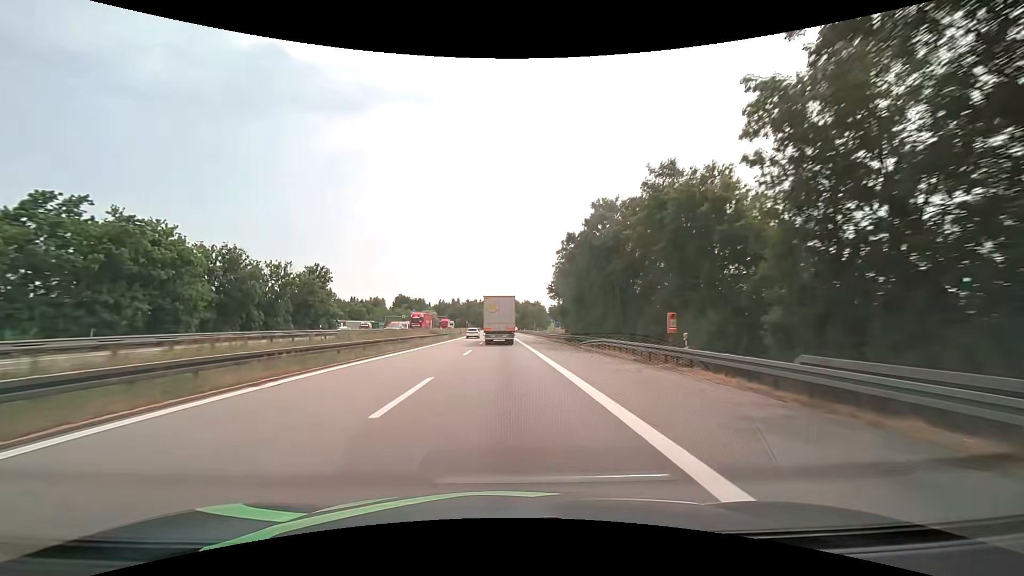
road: motorway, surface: asphalt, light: Day
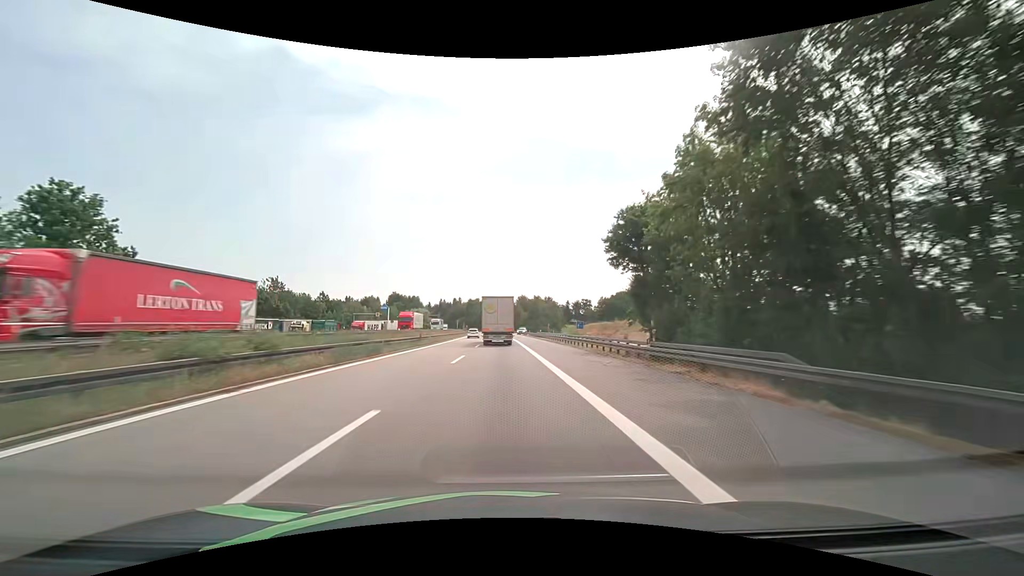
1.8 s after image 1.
(-0.2, +41.3) m; -1°
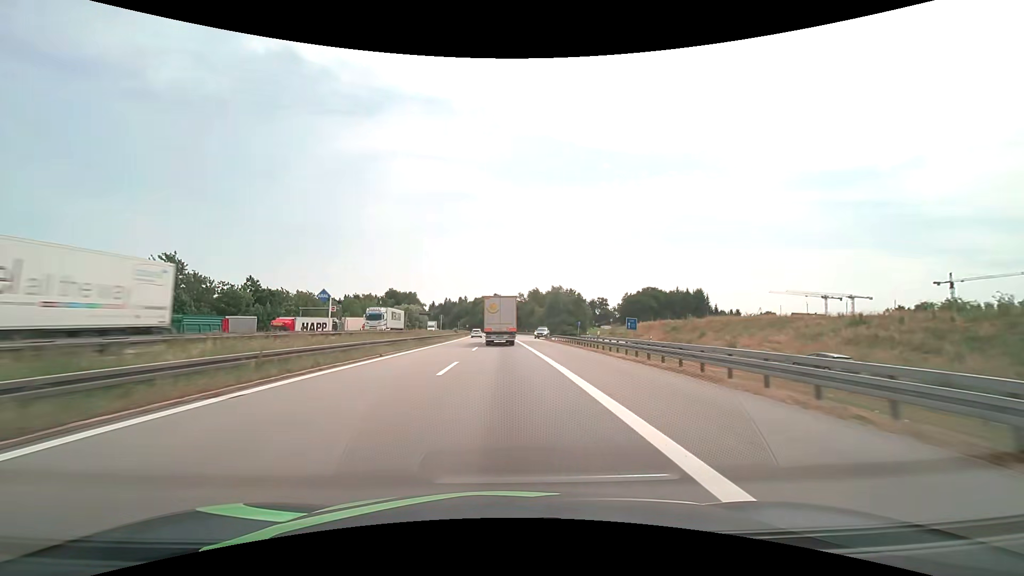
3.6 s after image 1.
(-0.1, +41.1) m; -1°
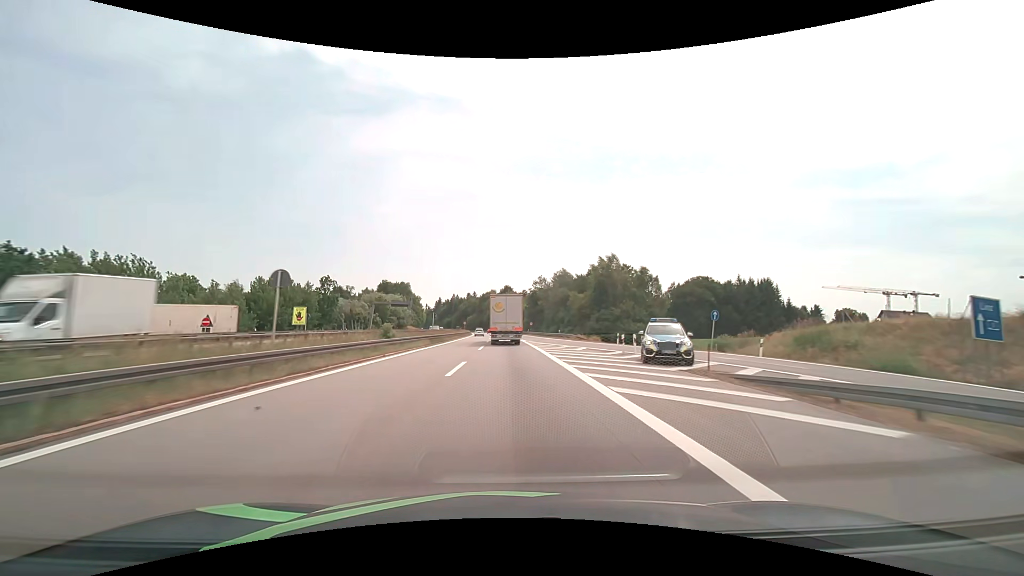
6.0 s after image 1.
(-0.7, +54.4) m; -1°
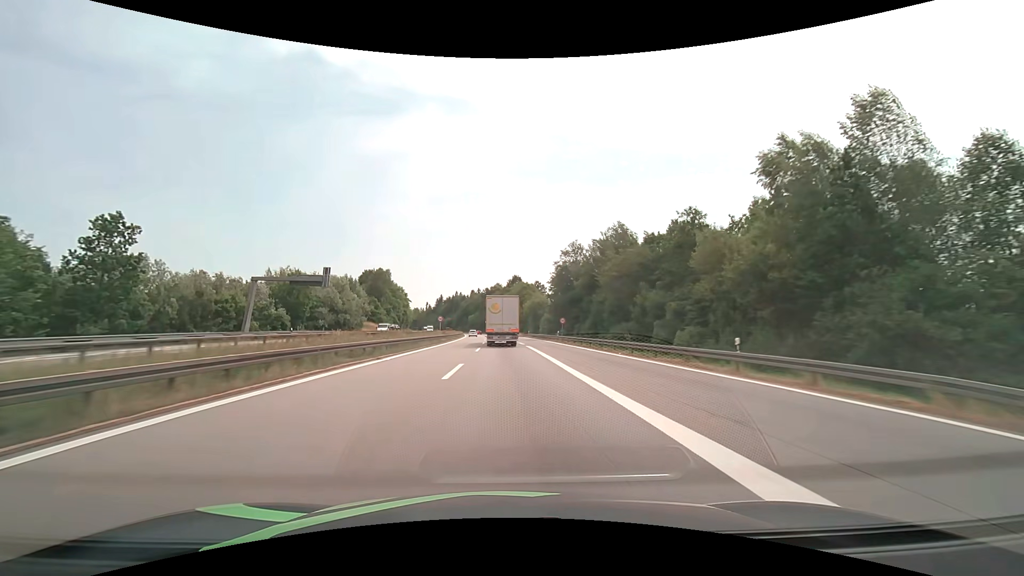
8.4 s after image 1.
(-0.4, +54.0) m; -1°
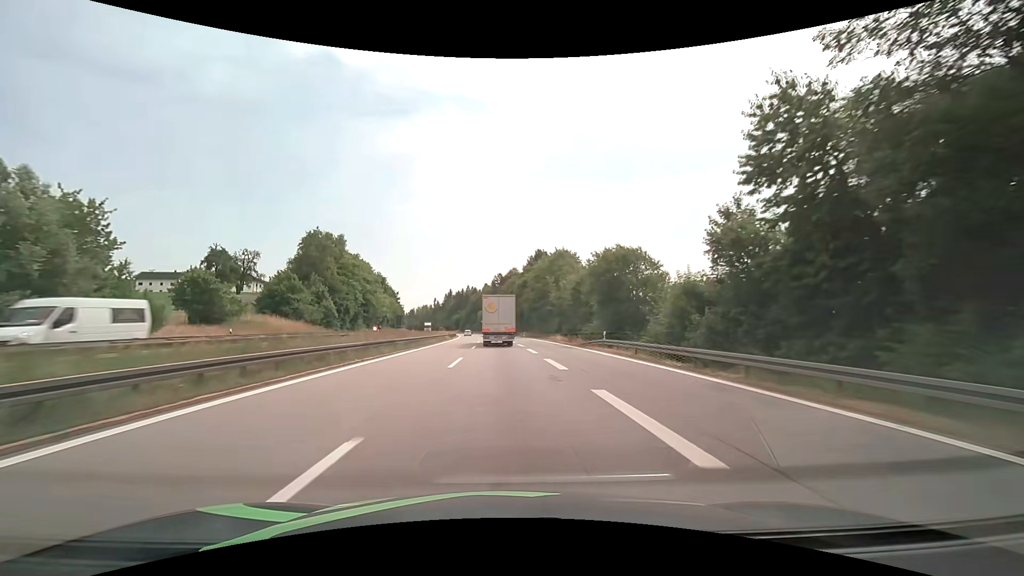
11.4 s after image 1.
(-1.0, +67.1) m; -2°
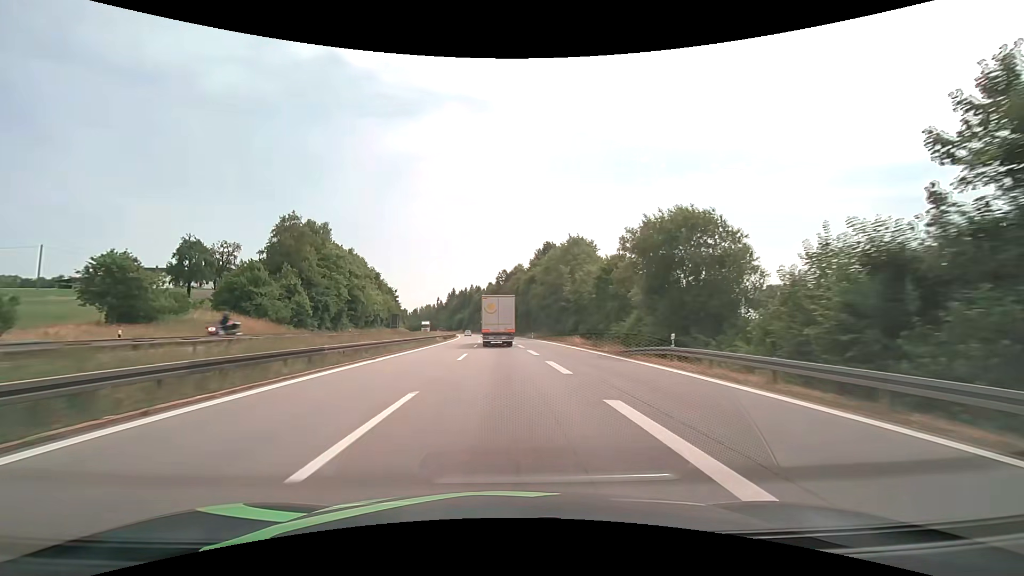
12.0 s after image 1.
(-0.1, +13.4) m; -1°
(0, +10) (0, +20) (0, +30) (0, +40) (-1, +50) (-1, +60) (-2, +70) (-2, +80) (-3, +90) (-3, +100) m
